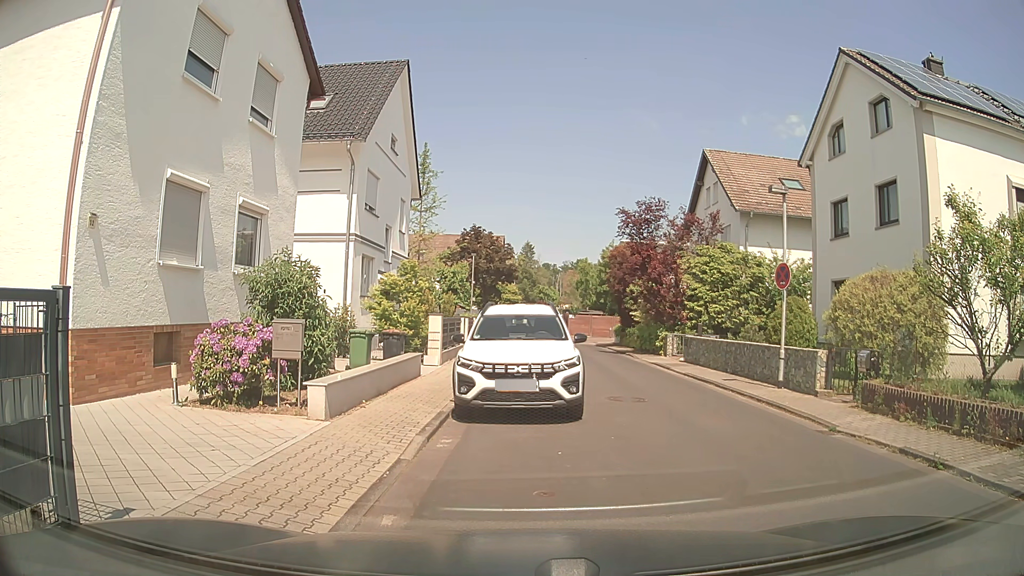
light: Day
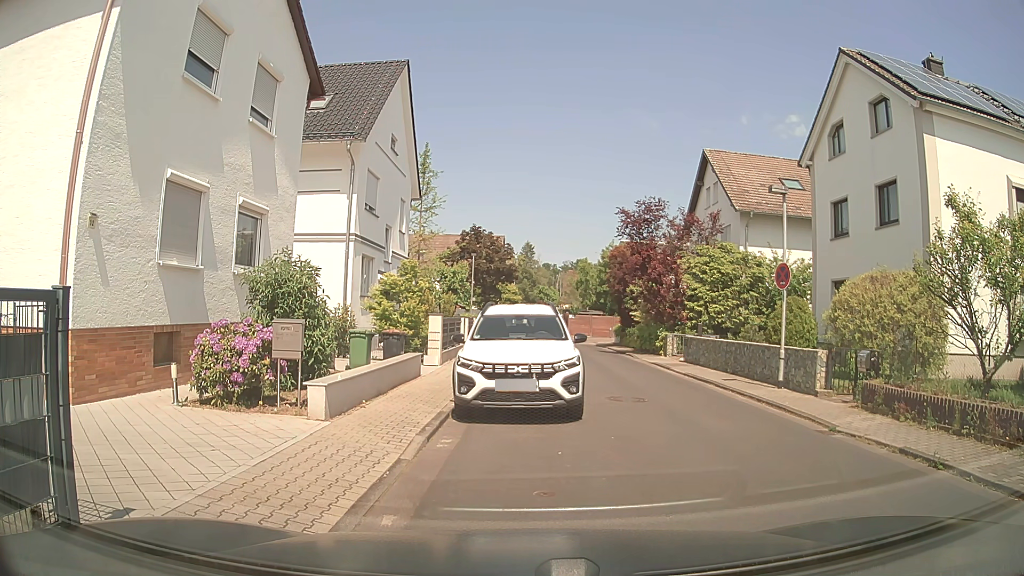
(0.0, 0.0) m; 0°
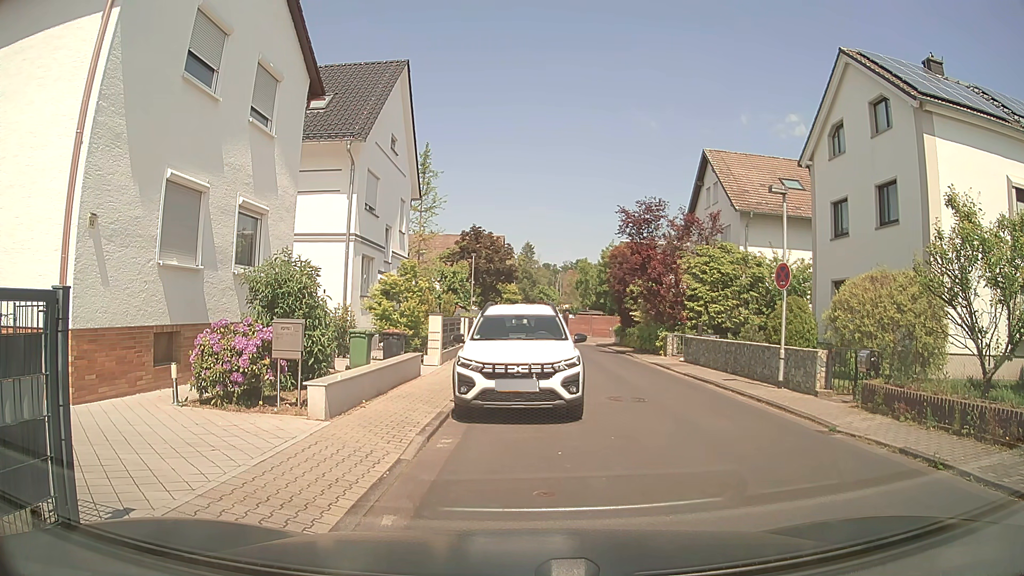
(0.0, 0.0) m; 0°
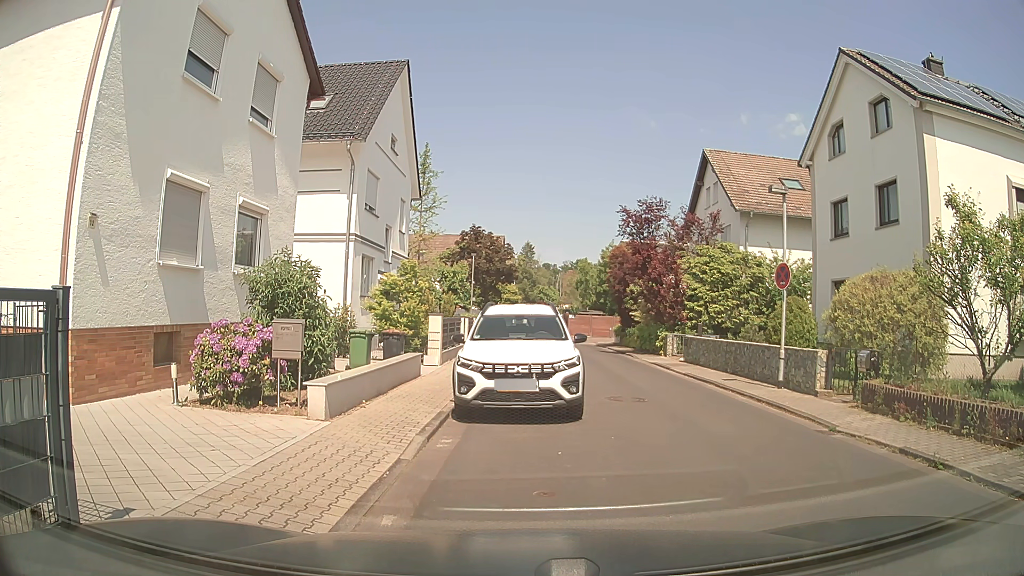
(0.0, 0.0) m; 0°
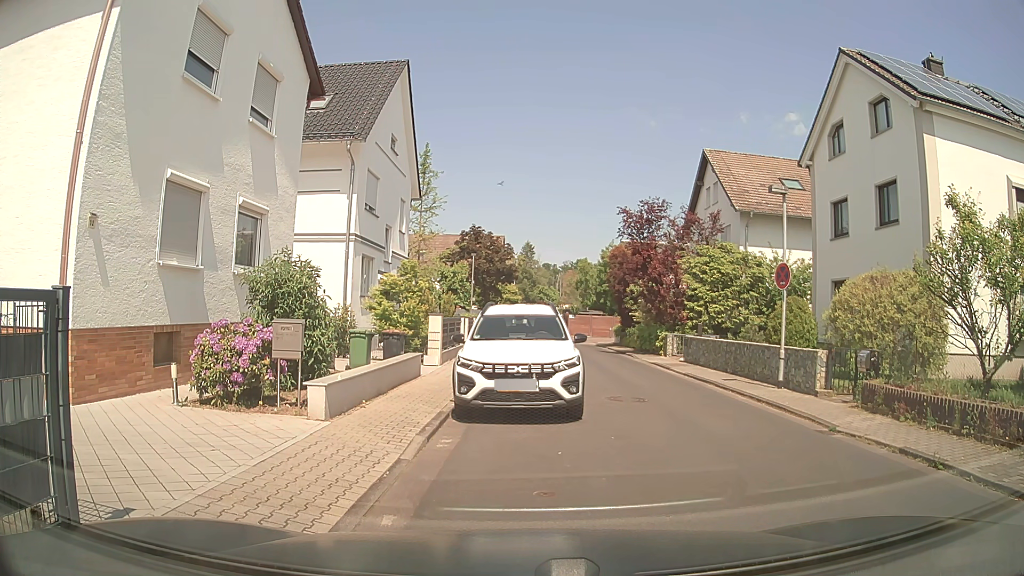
(0.0, 0.0) m; 0°
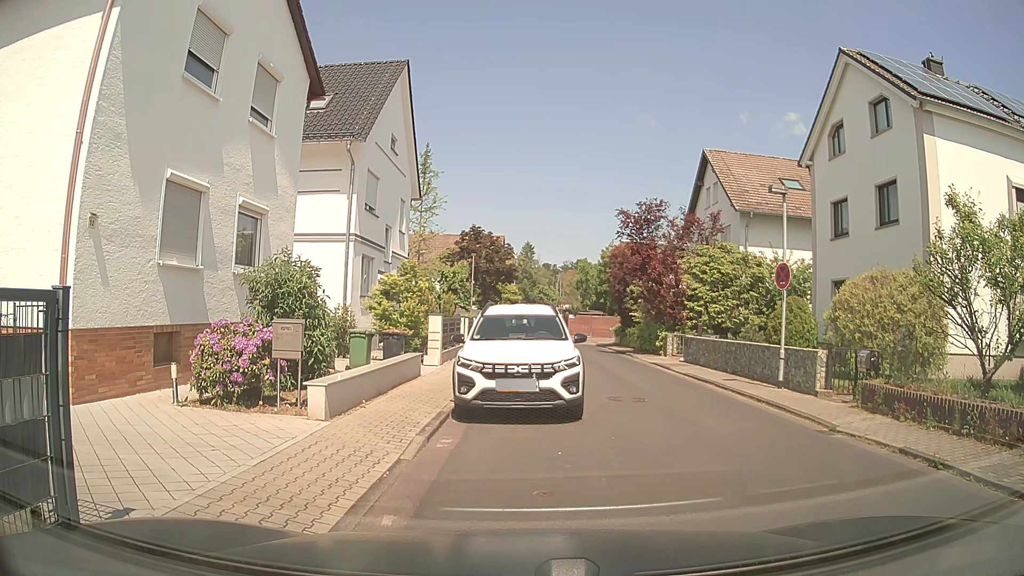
(0.0, 0.0) m; 0°
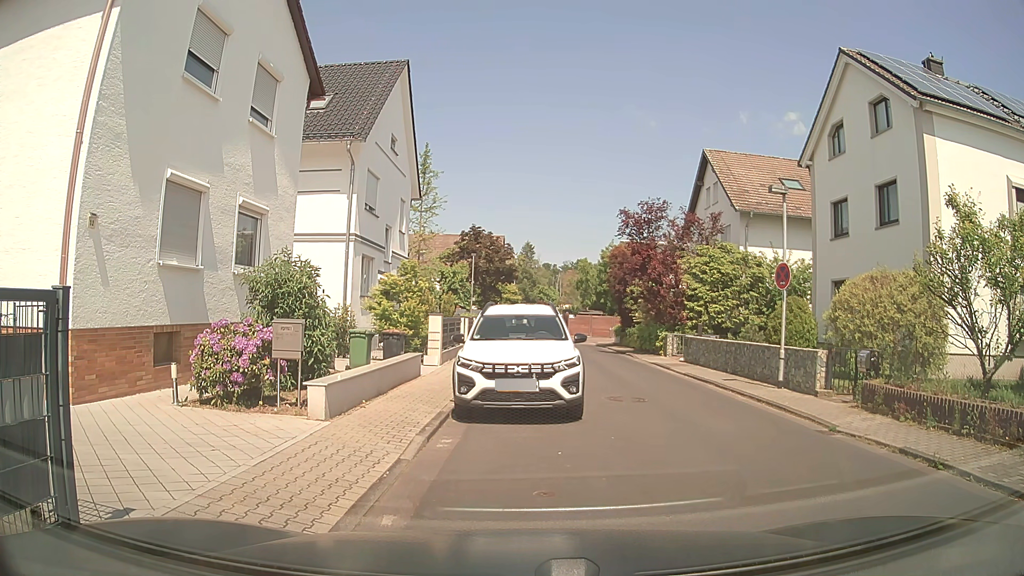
(0.0, 0.0) m; 0°
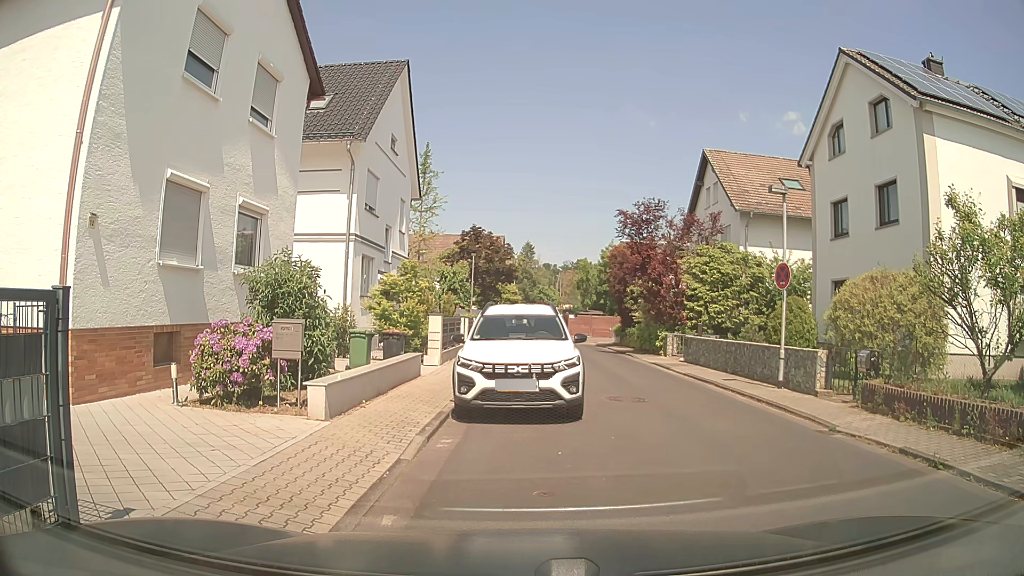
(0.0, 0.0) m; 0°
